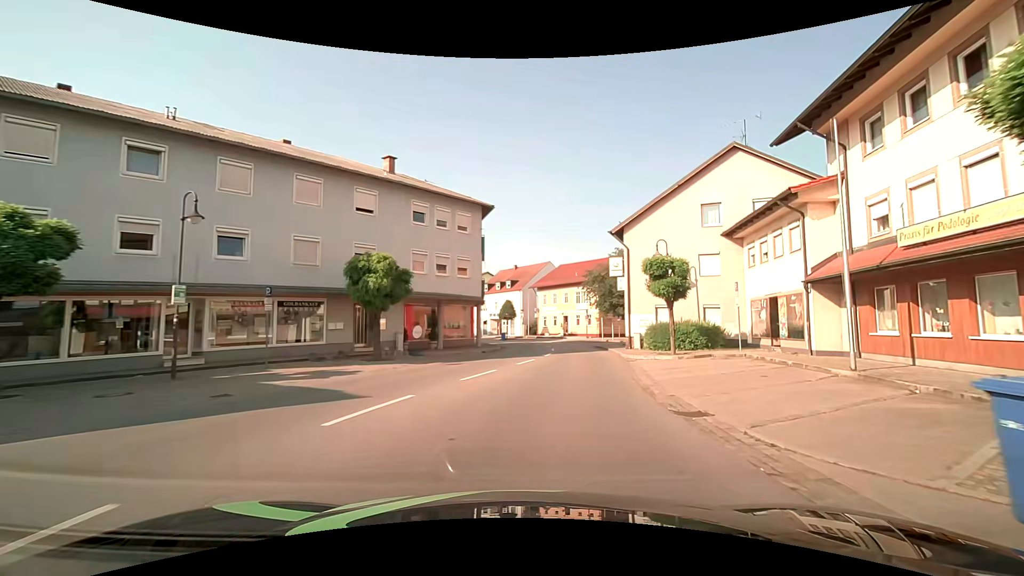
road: secondary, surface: asphalt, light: Day
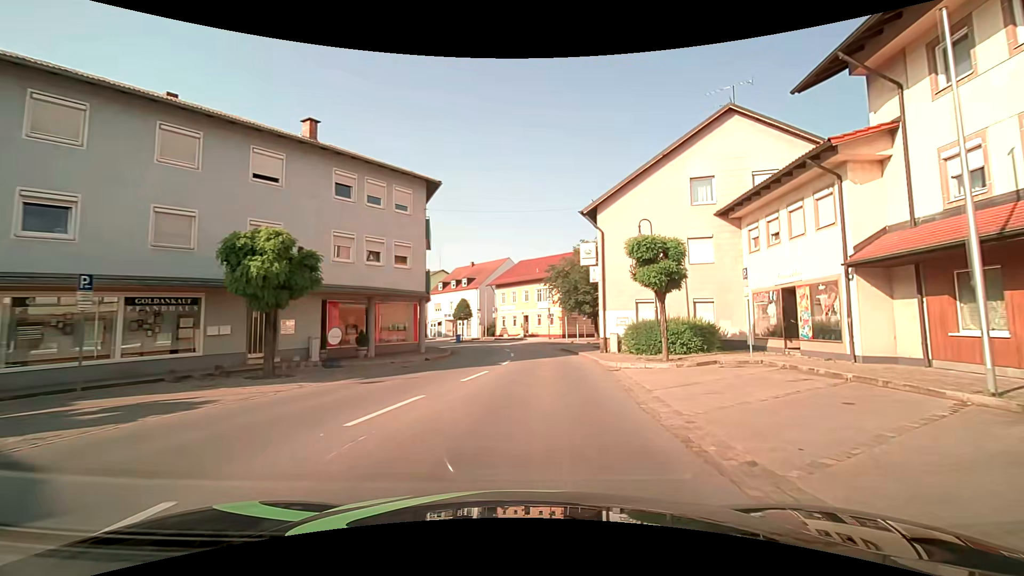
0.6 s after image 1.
(+0.2, +5.5) m; +4°
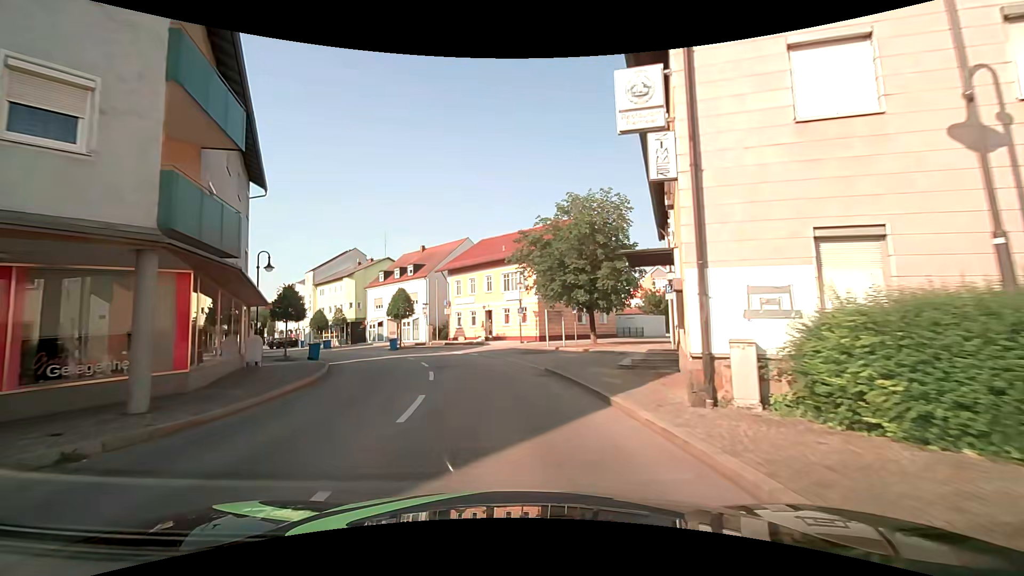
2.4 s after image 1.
(+1.0, +17.2) m; +4°
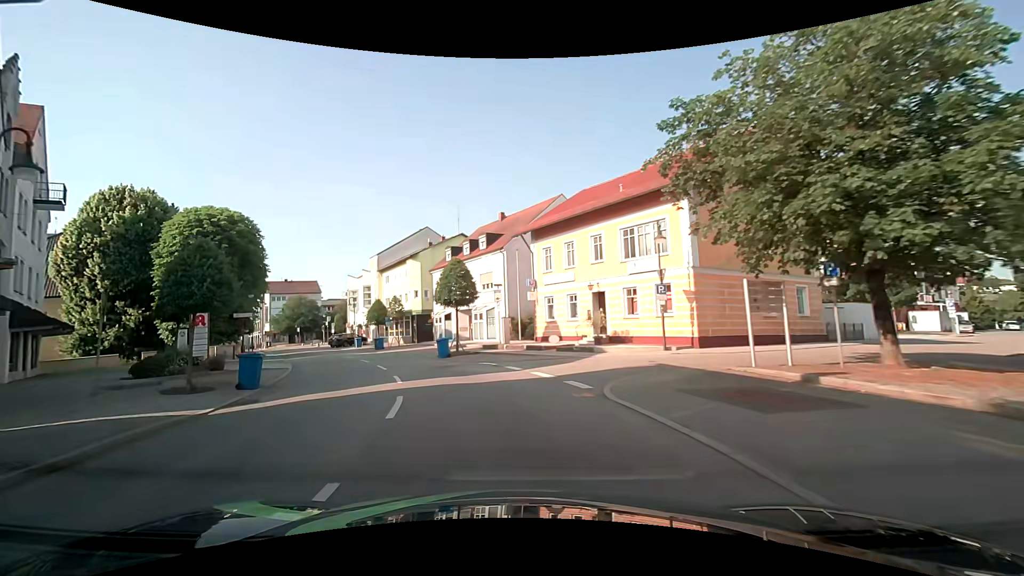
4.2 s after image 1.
(-1.4, +18.1) m; -12°
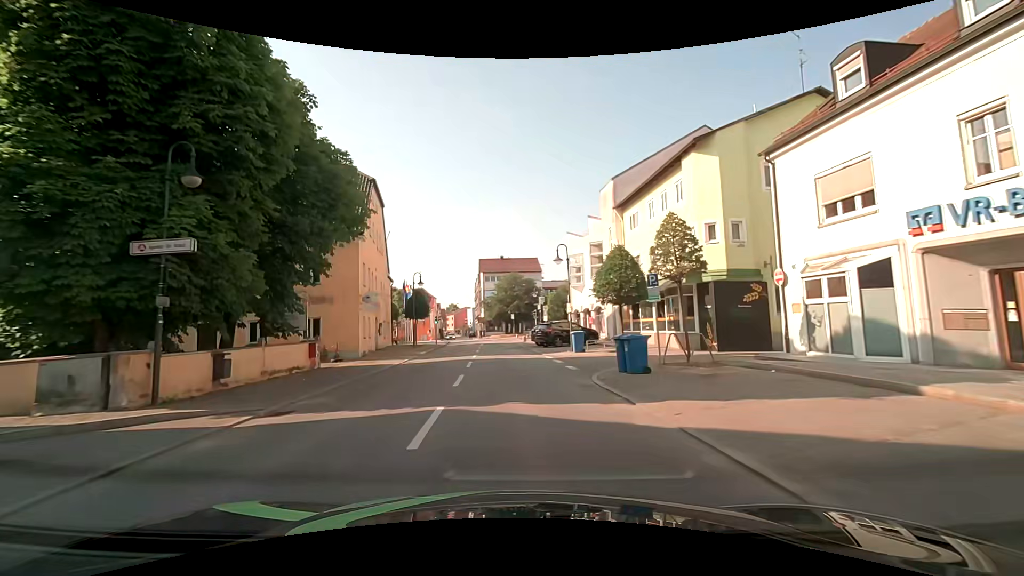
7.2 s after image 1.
(-8.4, +31.8) m; -26°
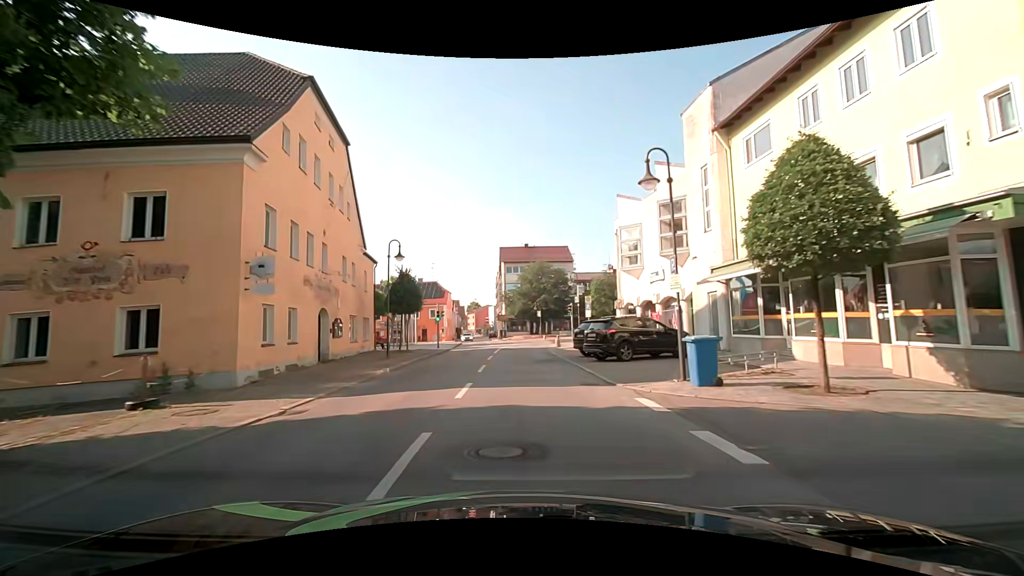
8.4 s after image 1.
(-0.4, +14.1) m; -3°
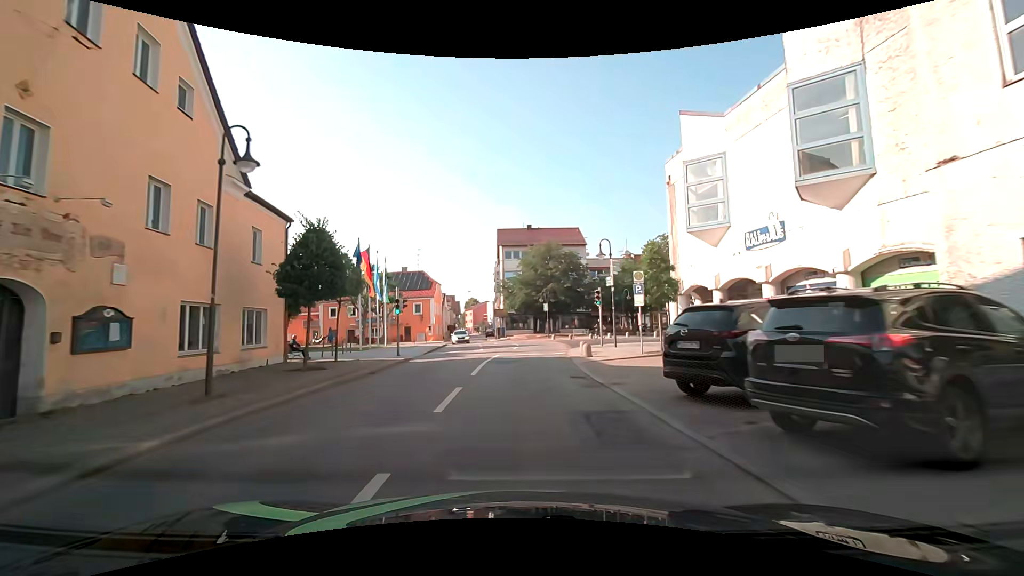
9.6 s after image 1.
(0.0, +13.9) m; 0°
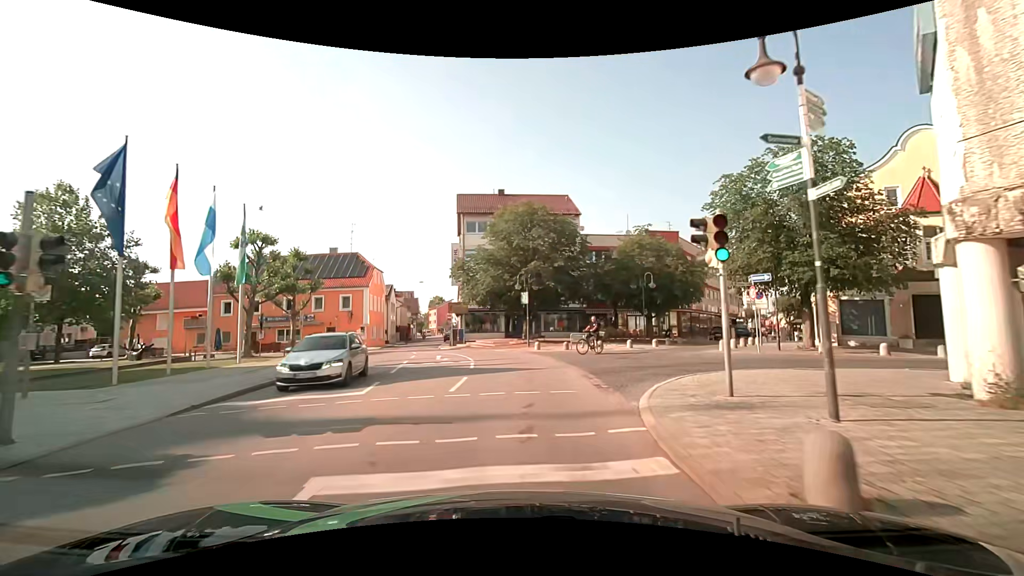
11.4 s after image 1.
(+0.5, +19.1) m; +3°
(0, +10) (0, +20) (-2, +30) (-6, +39) (-9, +48) (-10, +58) (-12, +68) (-13, +78) (-14, +88) (-15, +98) m
